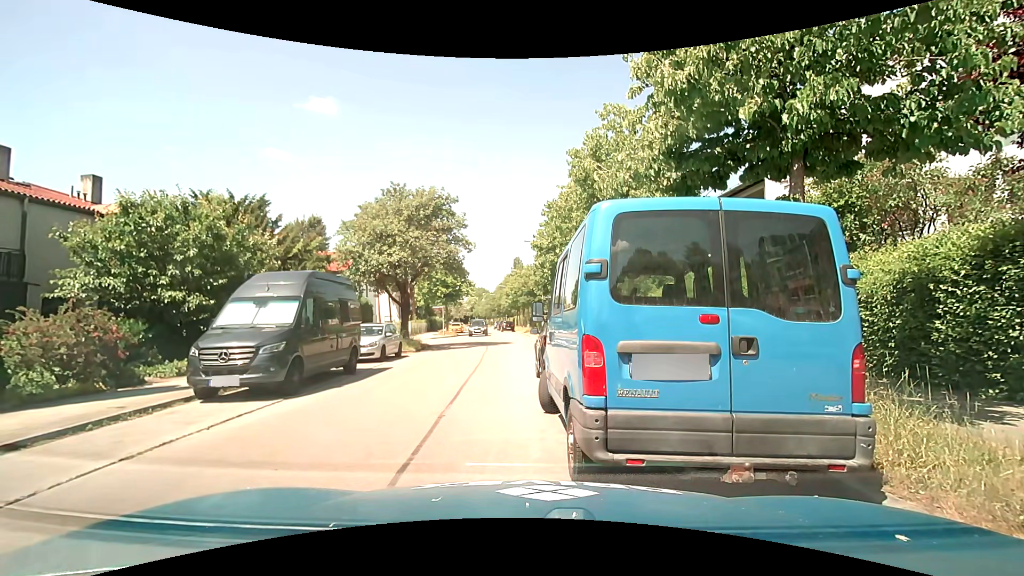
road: residential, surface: asphalt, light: Day
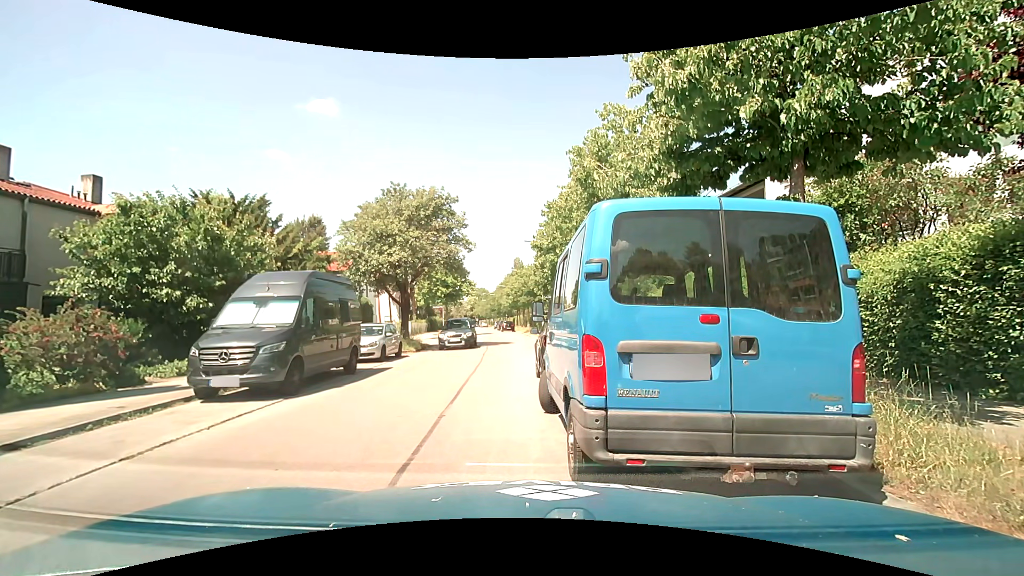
(0.0, 0.0) m; 0°
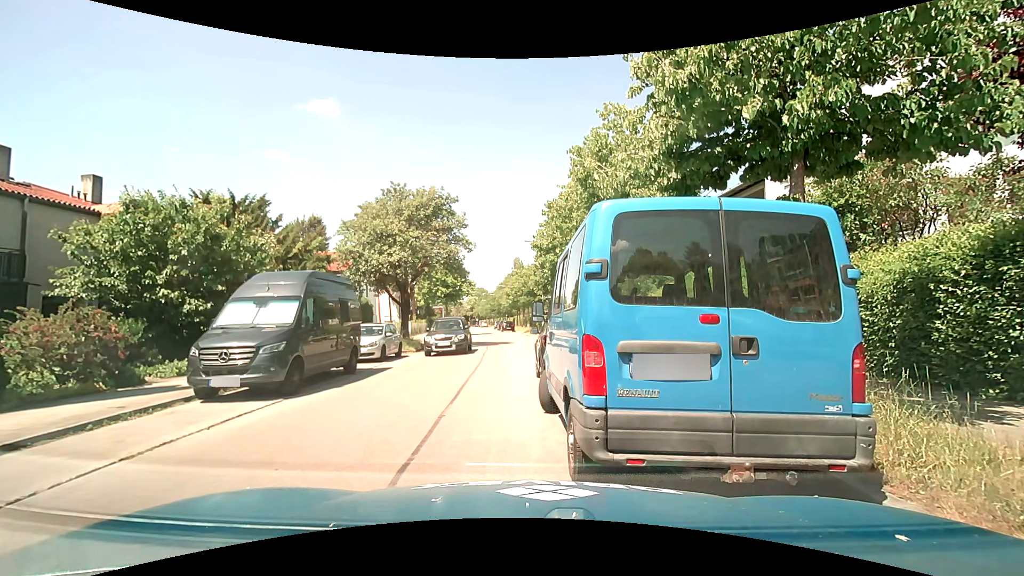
(0.0, 0.0) m; 0°
(-2, +10) (-2, +20) (-3, +30) (-4, +40) (-6, +49) (-8, +59) (-10, +69) (-11, +79) (-13, +89) (-14, +99) m
